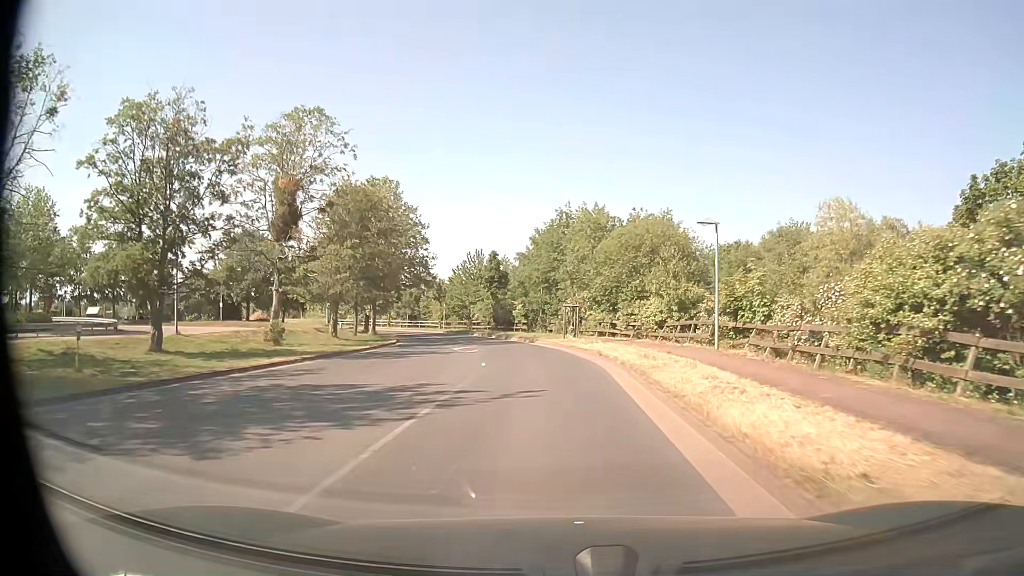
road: tertiary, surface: asphalt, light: Day
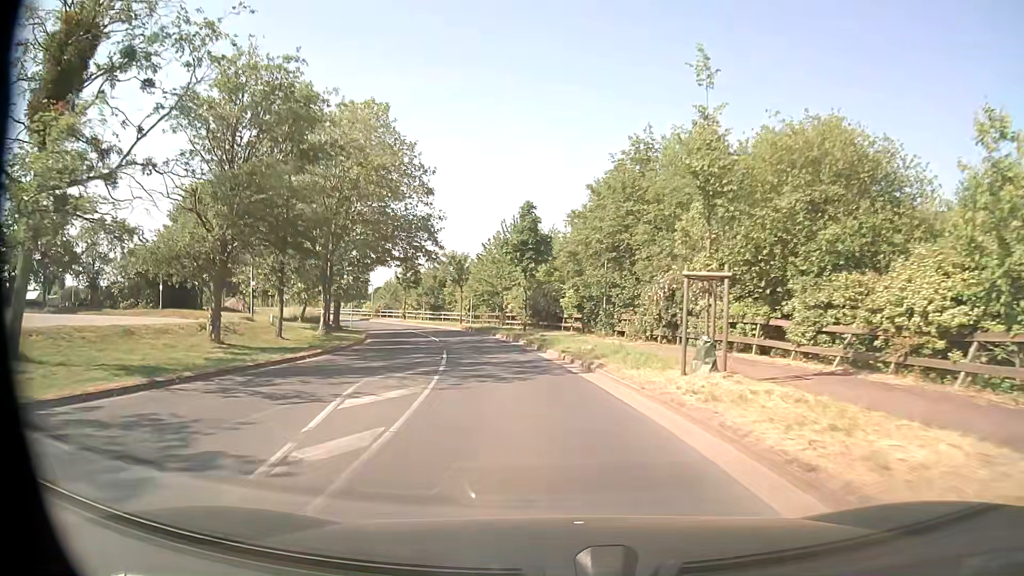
(-0.6, +22.4) m; -4°
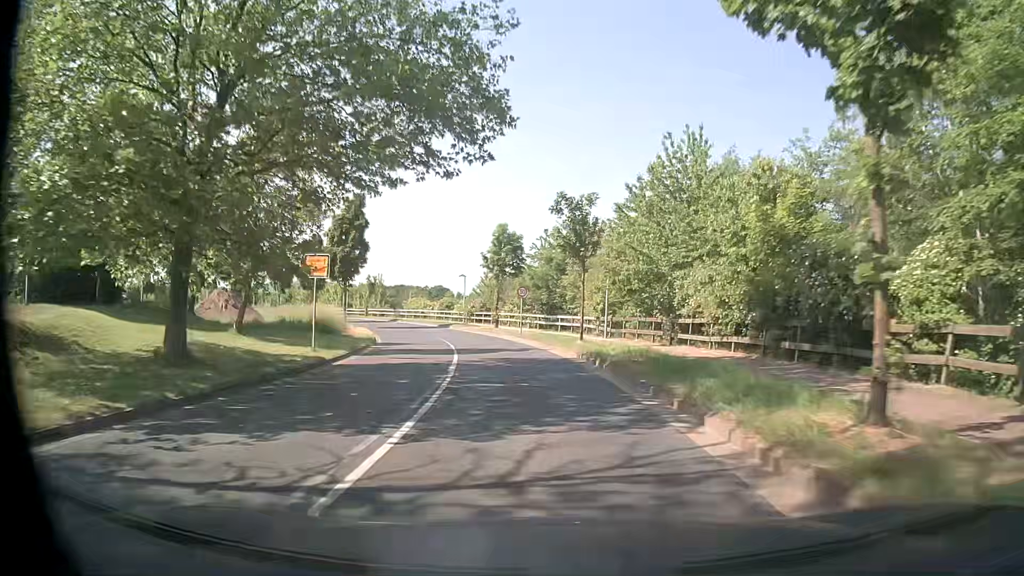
(-3.3, +29.7) m; -13°
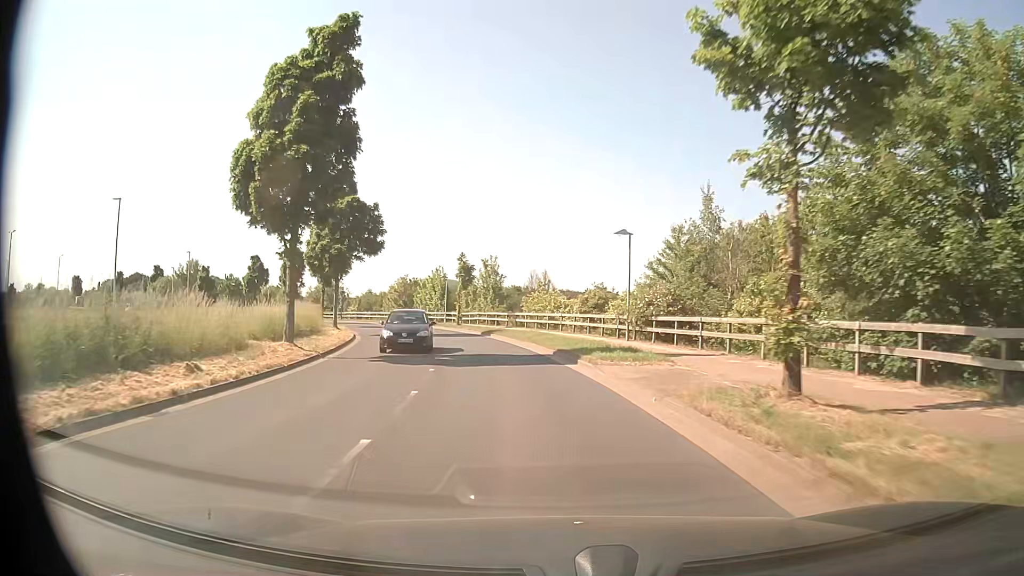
(-4.1, +37.4) m; -14°
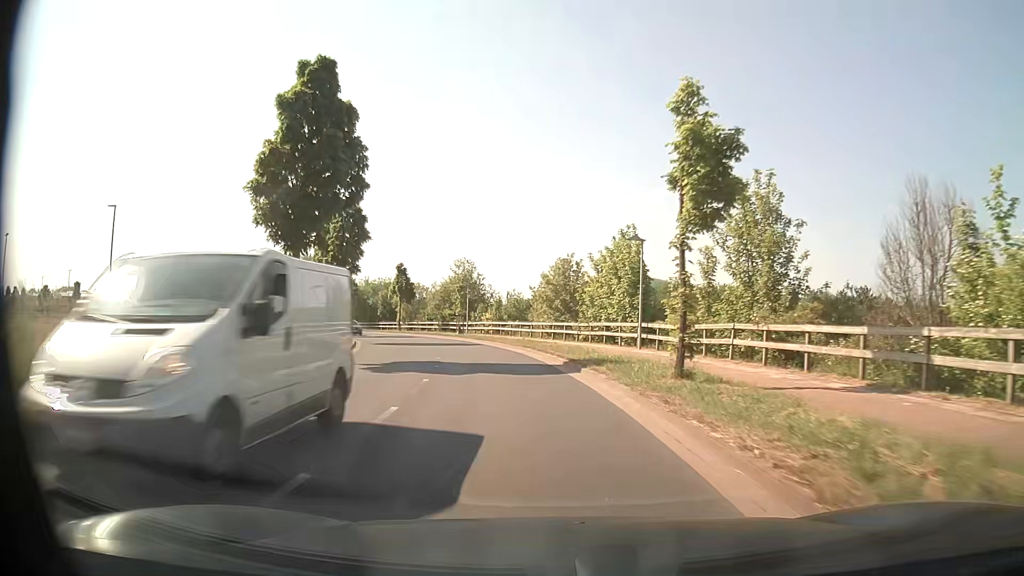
(-5.4, +37.9) m; -17°
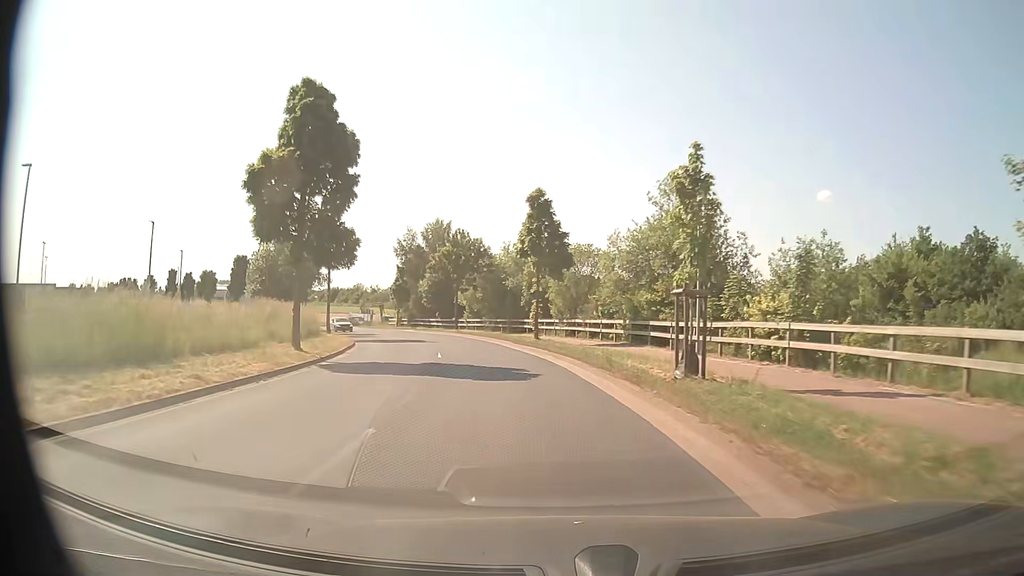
(-5.5, +38.6) m; -17°
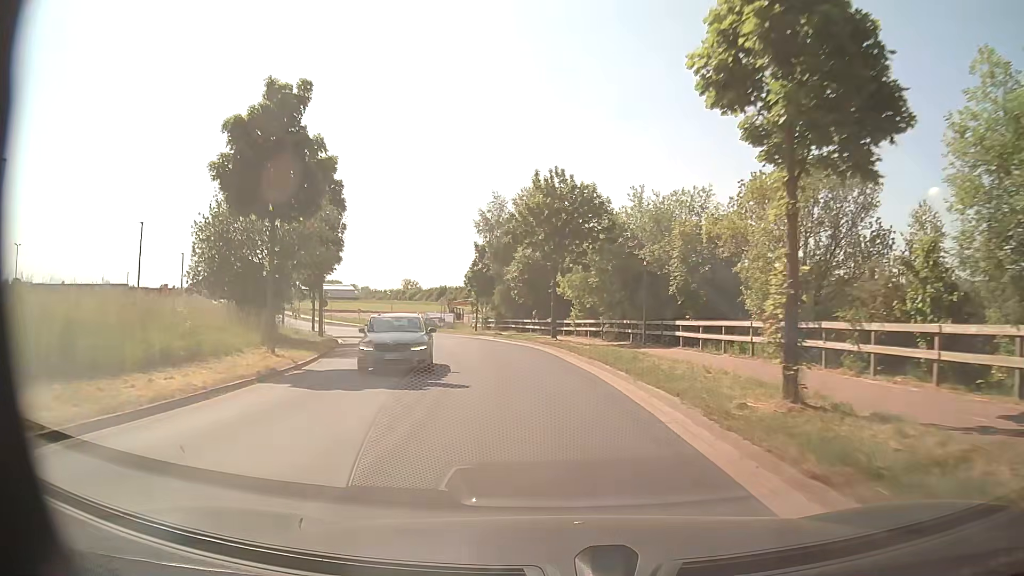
(-2.2, +23.3) m; -11°
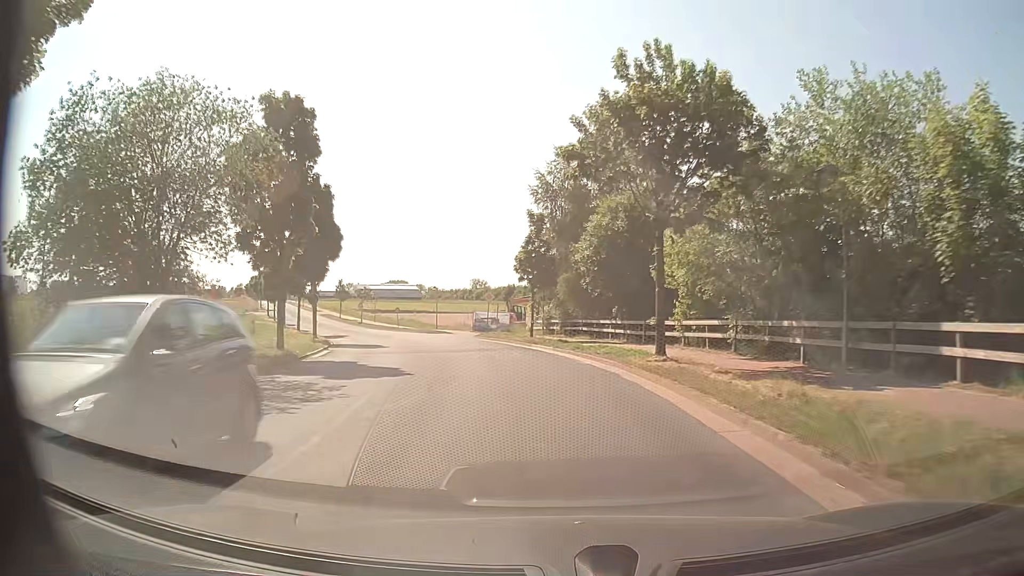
(-0.7, +15.7) m; -6°
(0, +10) (-1, +20) (-3, +30) (-6, +39) (-9, +49) (-13, +58) (-17, +67) (-22, +76) (-27, +85) (-32, +93) m
